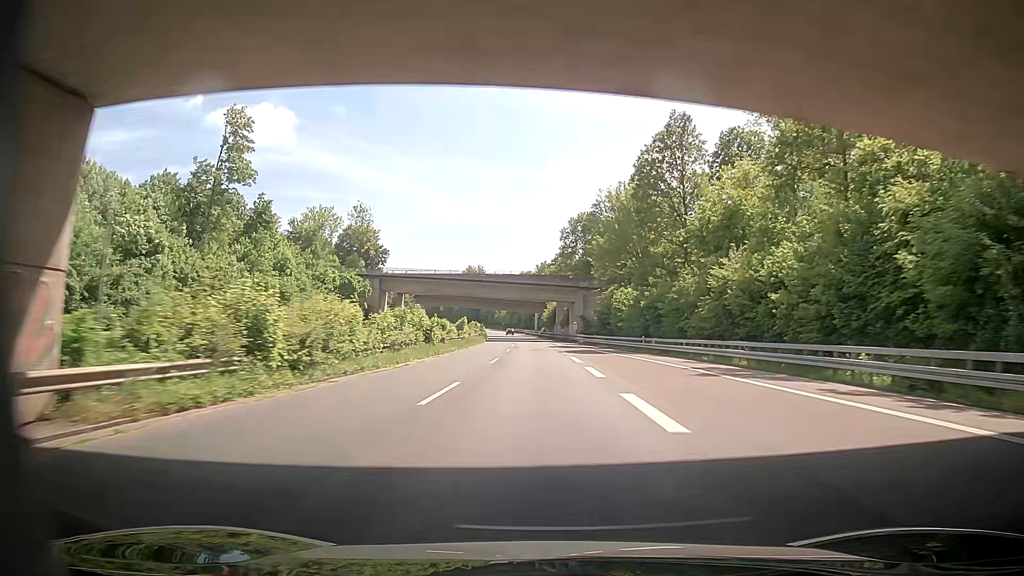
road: trunk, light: Day
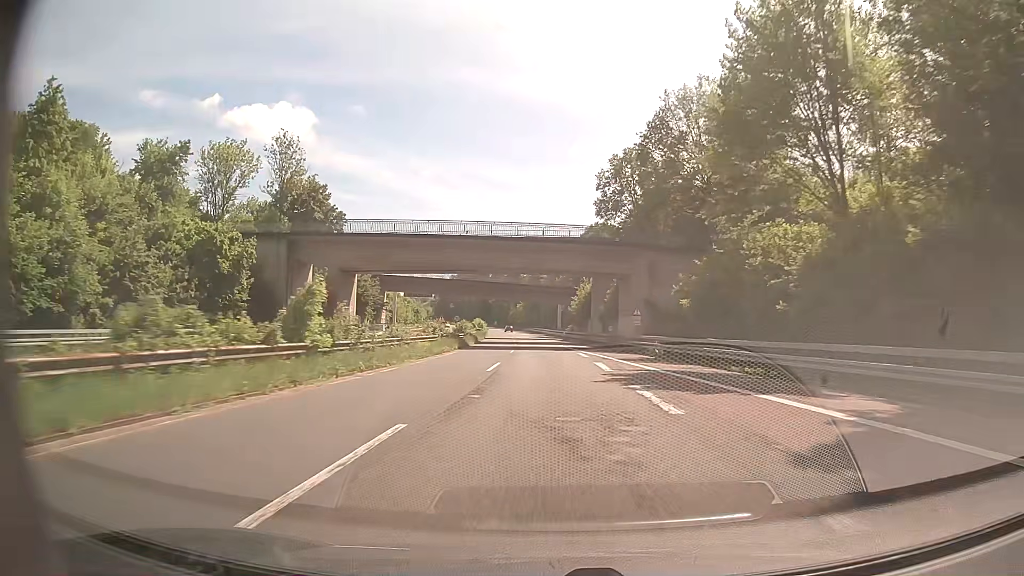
(-1.0, +47.4) m; -2°
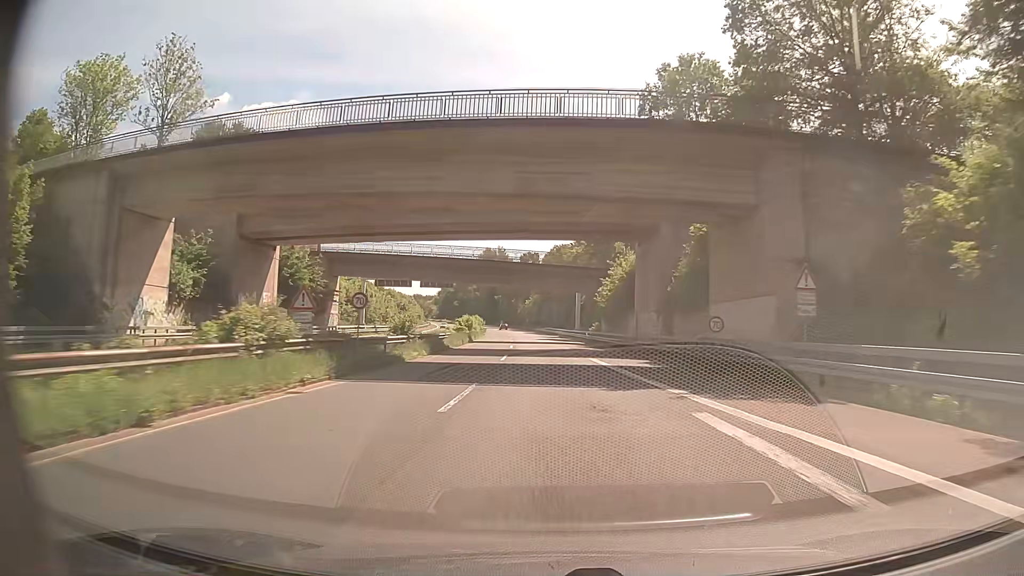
(-0.3, +30.2) m; -1°
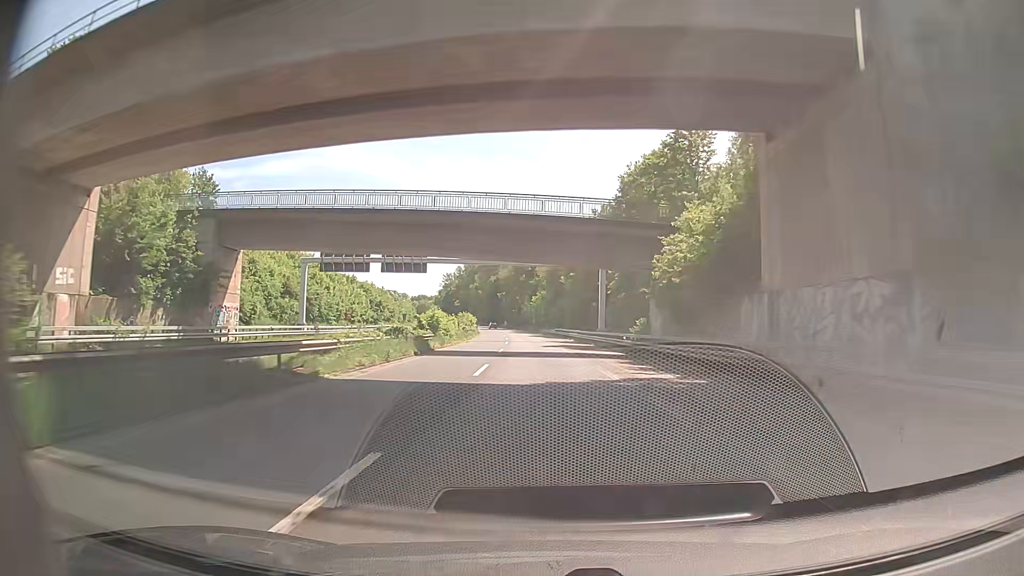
(-0.2, +27.9) m; 0°
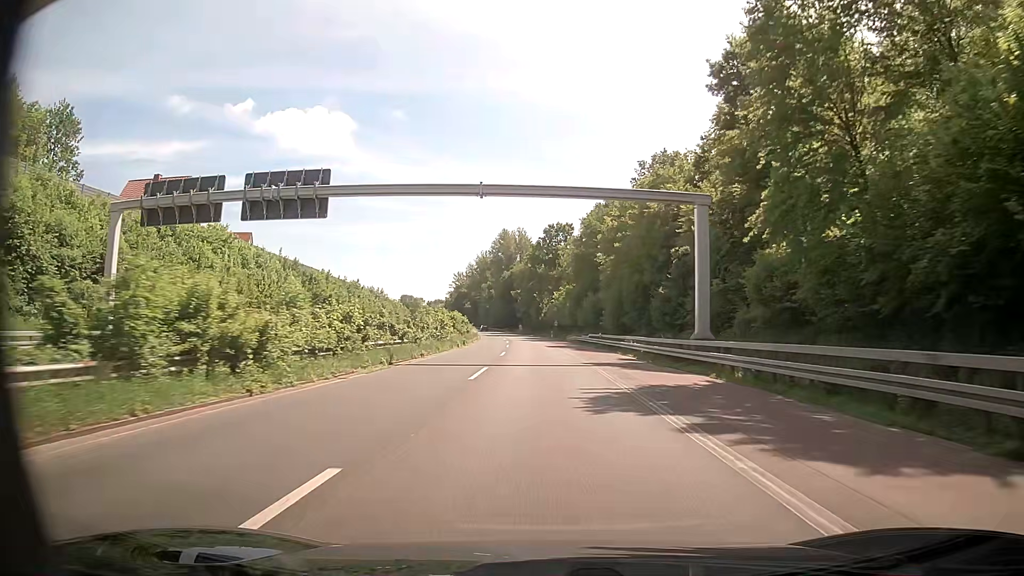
(-0.8, +37.3) m; -2°
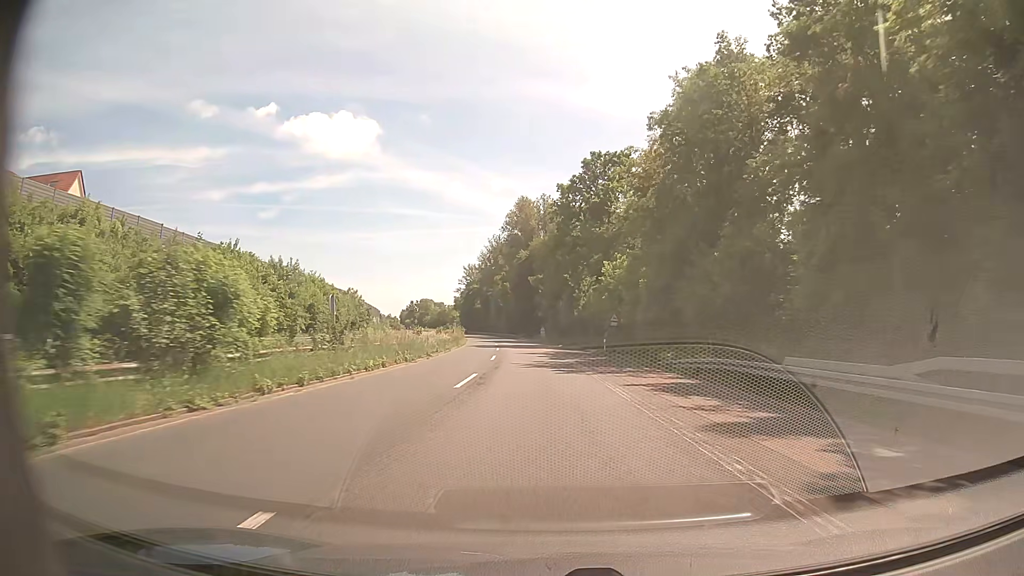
(-1.2, +57.0) m; -2°
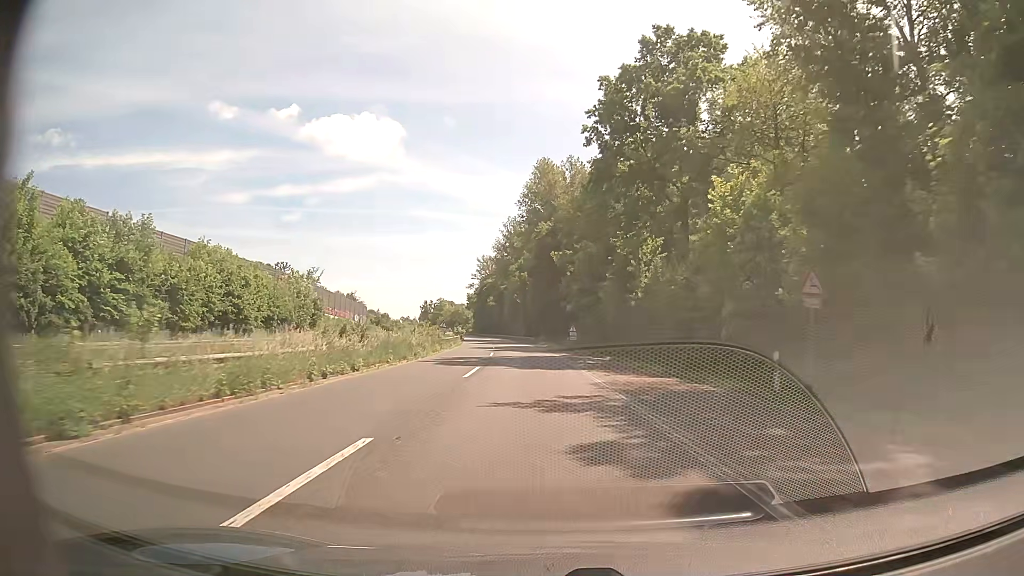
(-0.7, +33.2) m; -2°
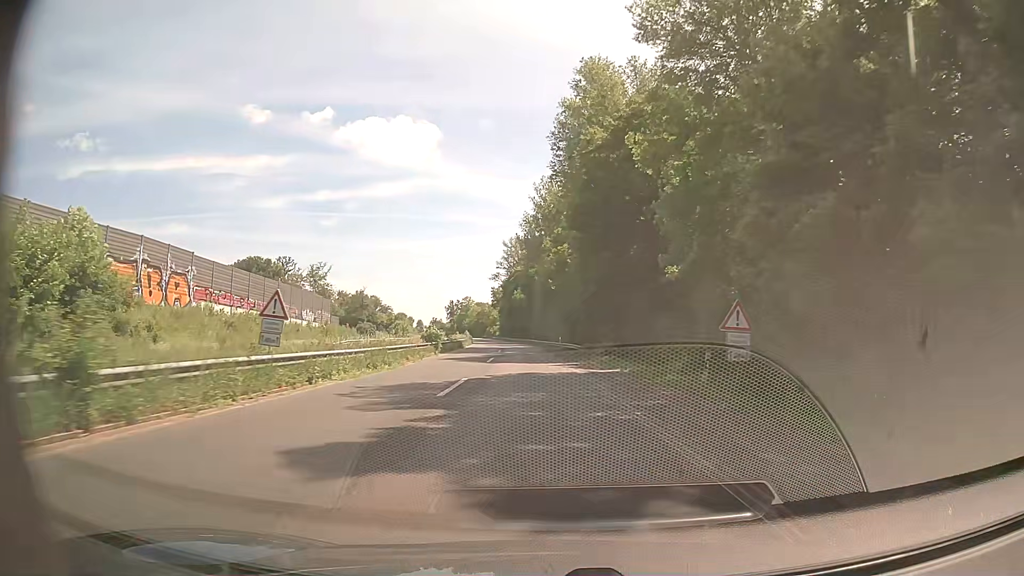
(-1.2, +43.2) m; -3°
(0, +10) (0, +20) (-1, +30) (-1, +40) (-2, +50) (-3, +60) (-3, +70) (-4, +80) (-5, +90) (-6, +100) m
